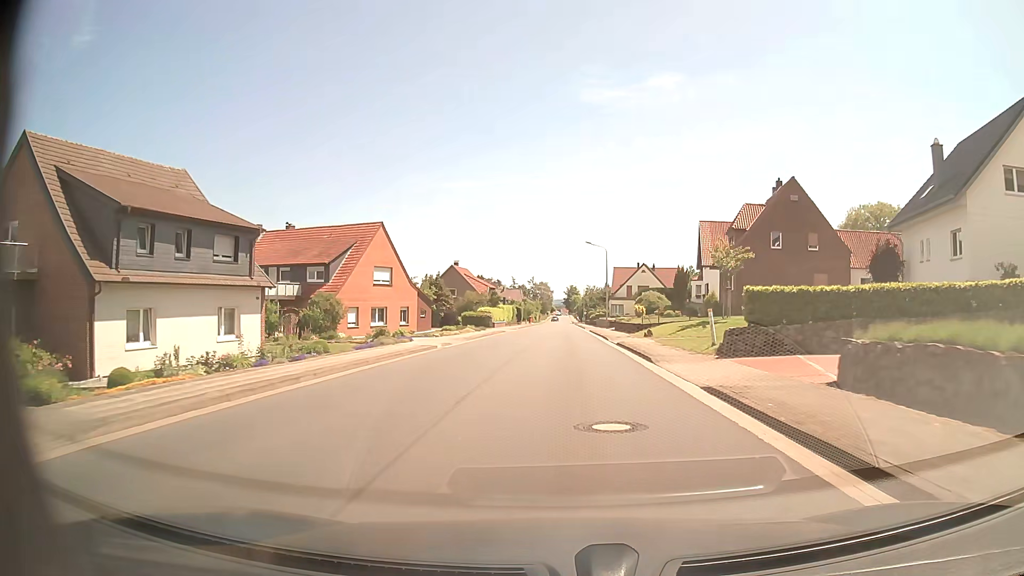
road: tertiary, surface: asphalt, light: Day
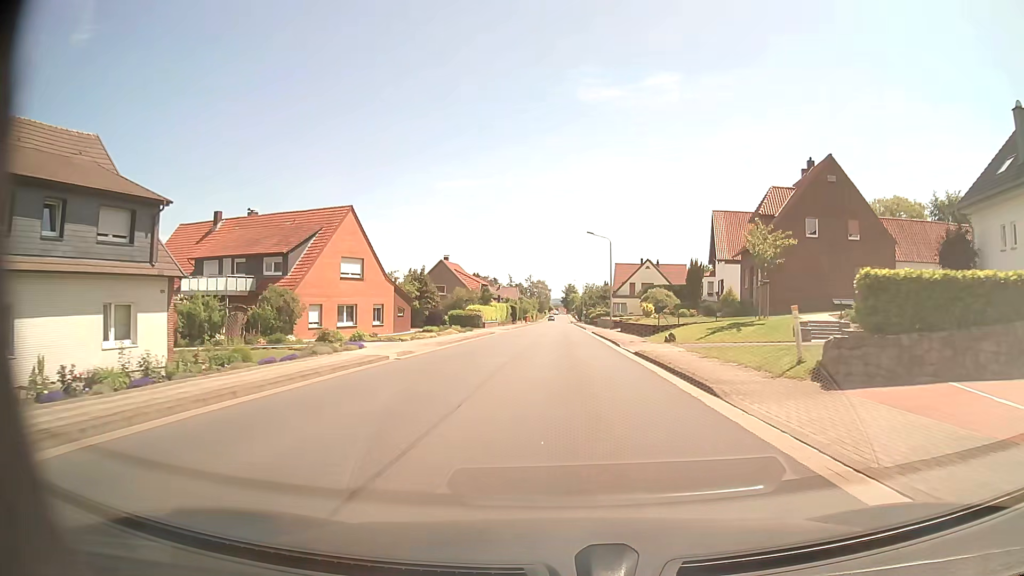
(0.0, +7.9) m; 0°
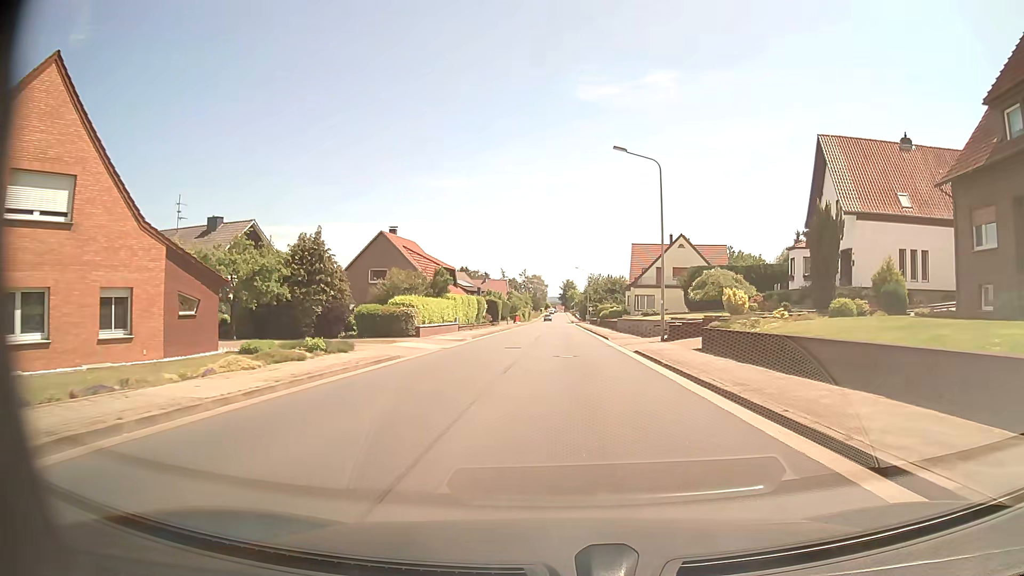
(0.0, +31.4) m; 0°
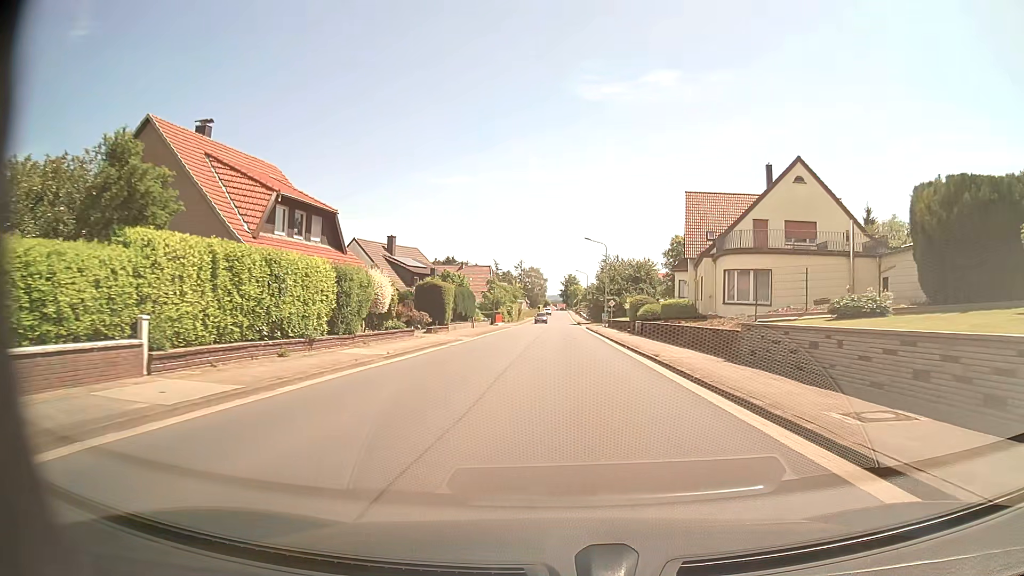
(+0.2, +39.0) m; 0°
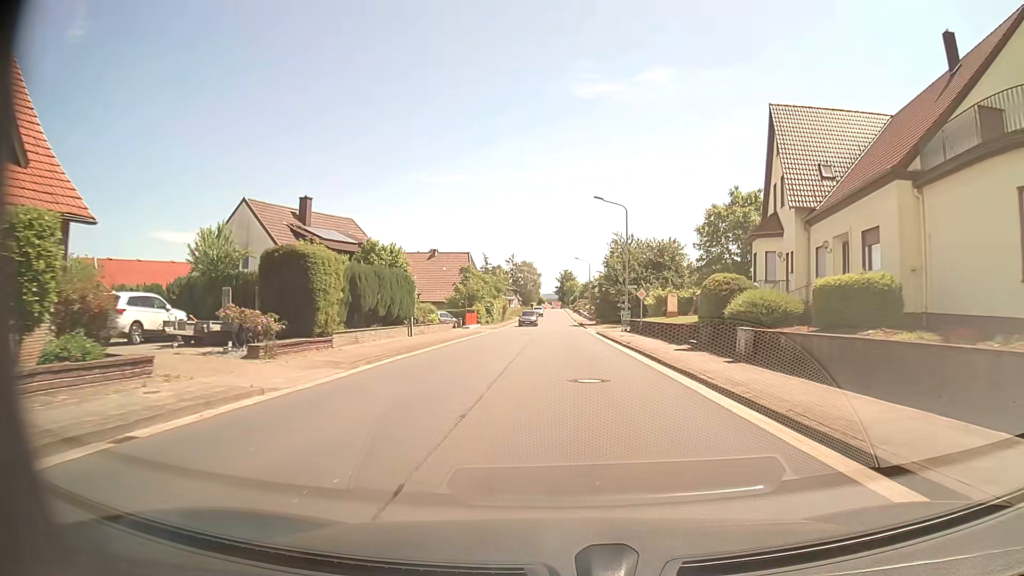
(-0.1, +23.4) m; 0°
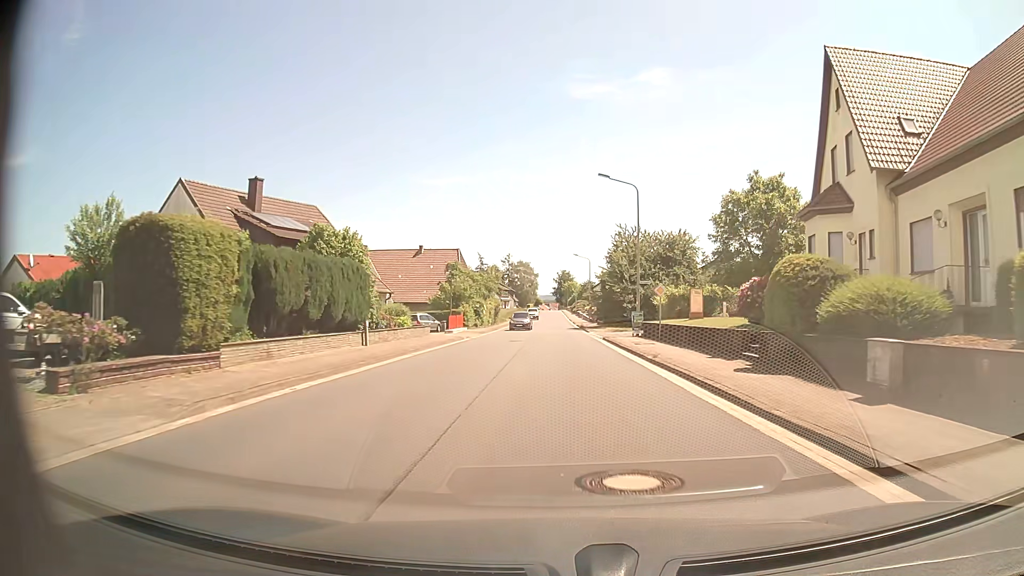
(0.0, +7.8) m; 0°
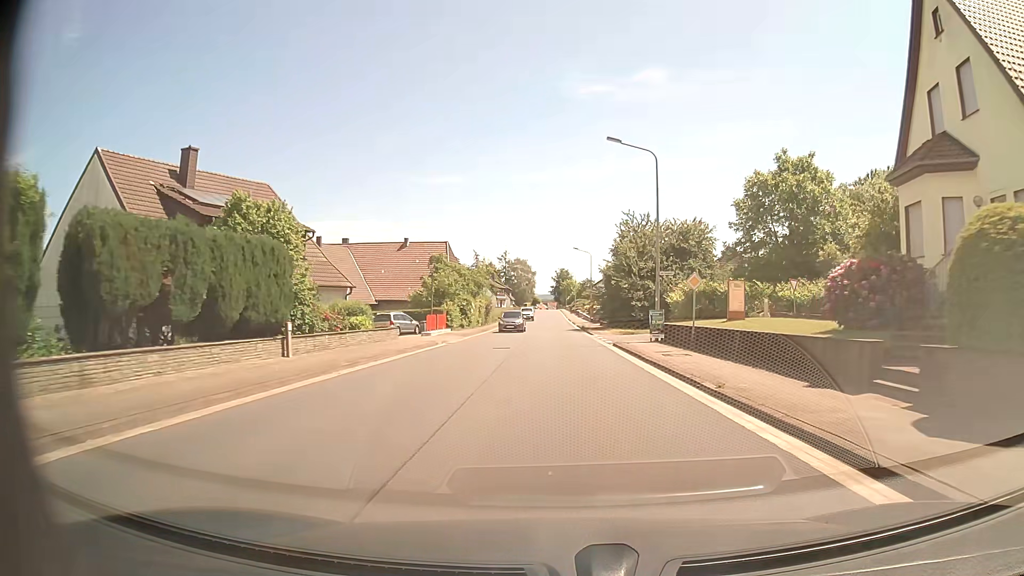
(0.0, +7.8) m; 0°
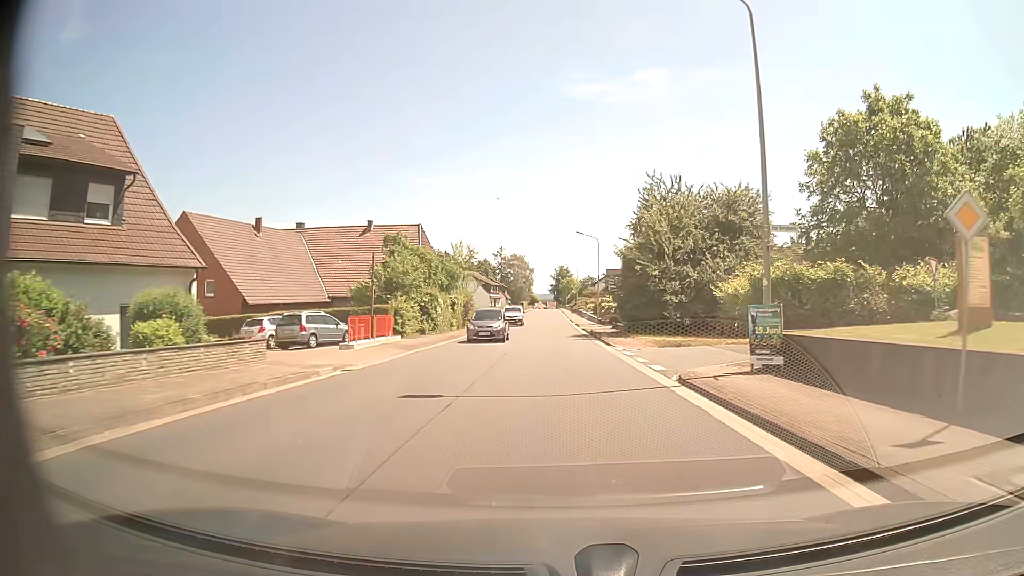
(0.0, +15.6) m; 0°
